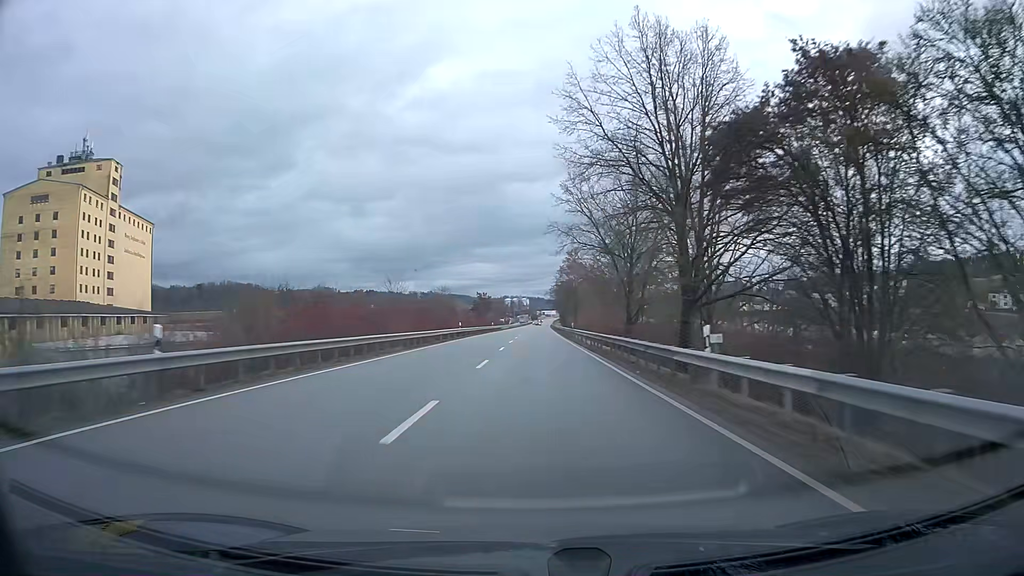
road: primary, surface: asphalt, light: Day
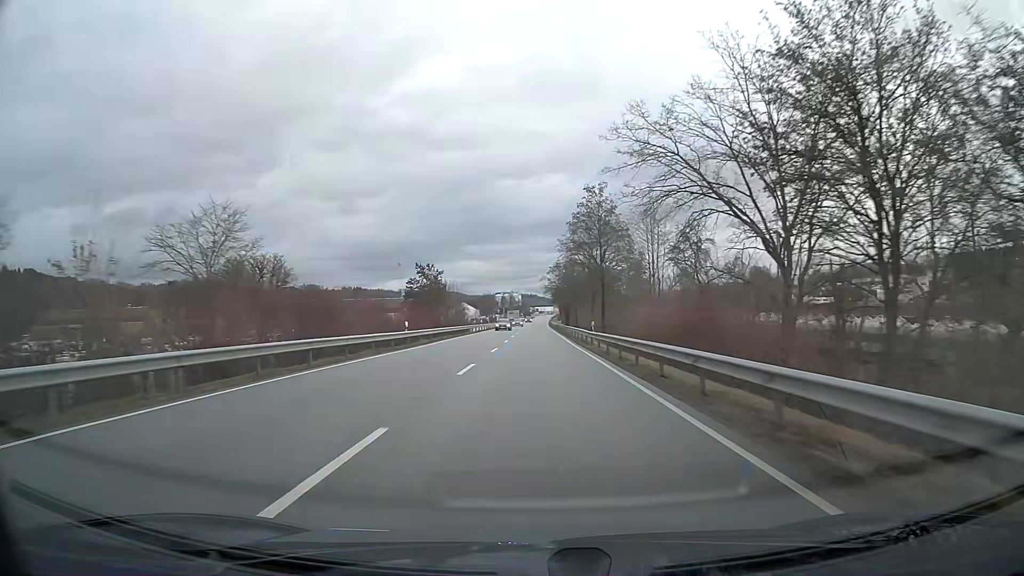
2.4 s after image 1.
(+0.3, +63.4) m; +1°
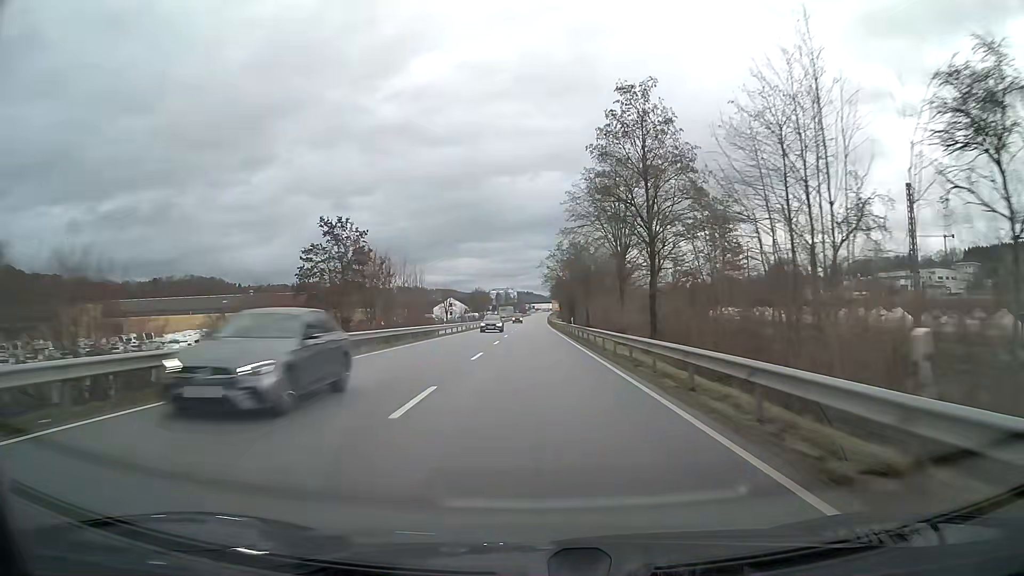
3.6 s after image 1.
(+0.1, +31.7) m; 0°
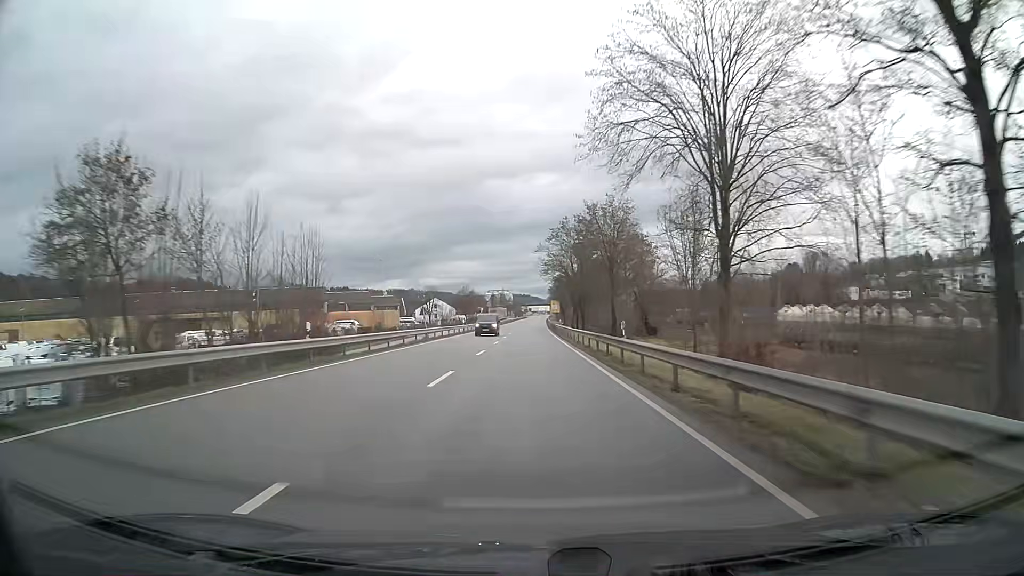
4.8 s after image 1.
(+0.1, +31.7) m; 0°
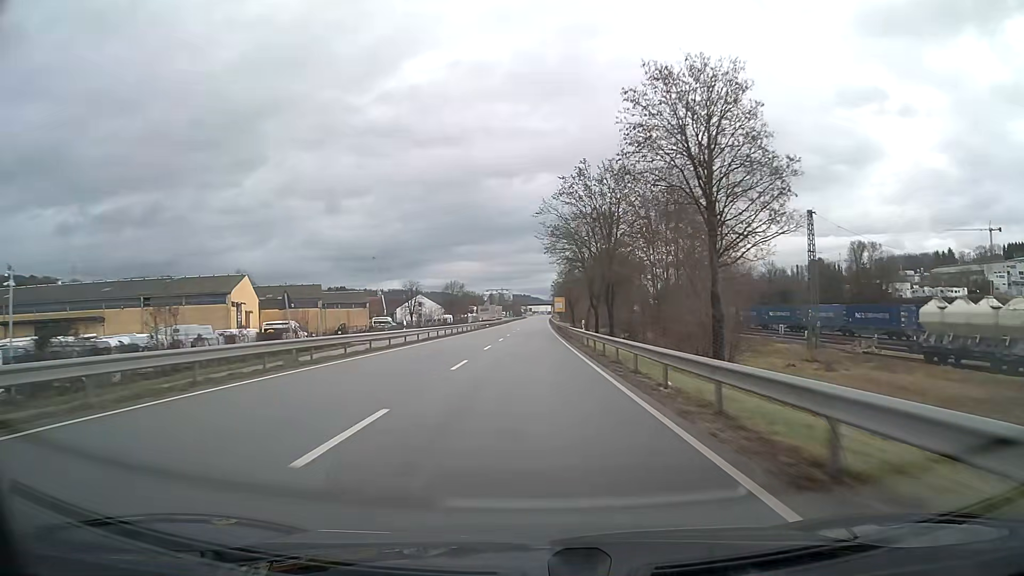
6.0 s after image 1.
(0.0, +31.7) m; 0°
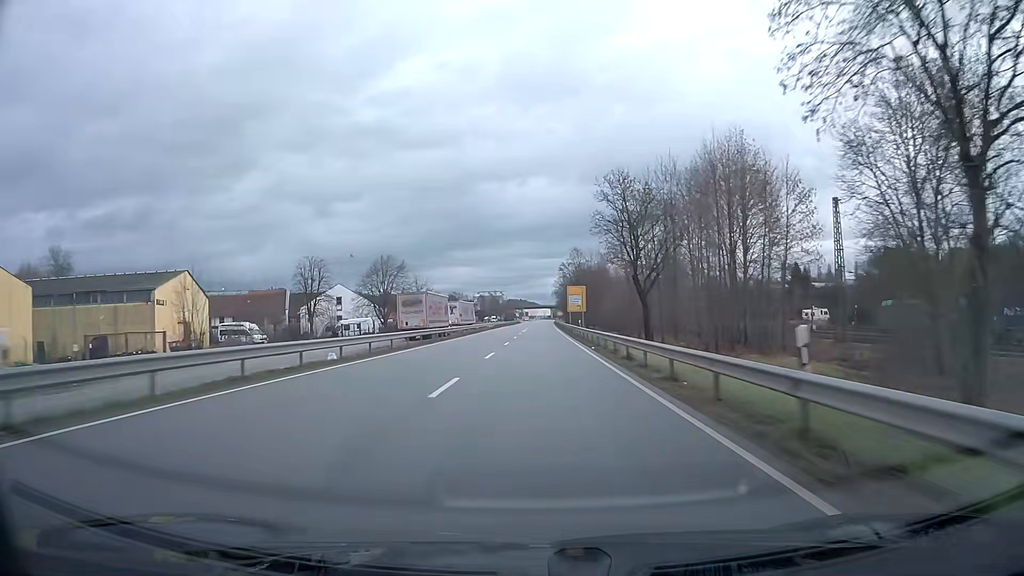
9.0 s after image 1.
(+0.1, +79.0) m; 0°
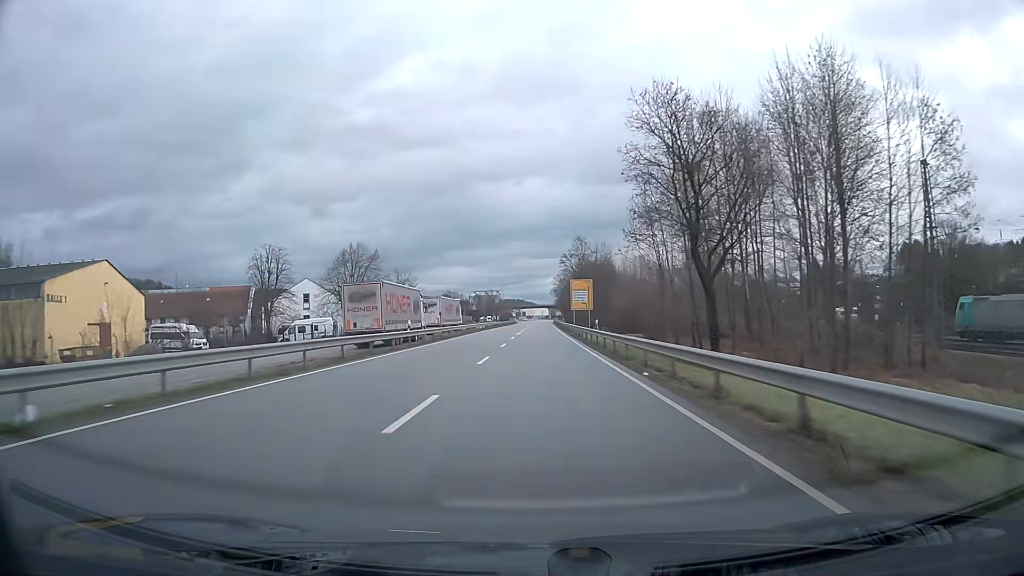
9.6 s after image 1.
(0.0, +15.8) m; 0°
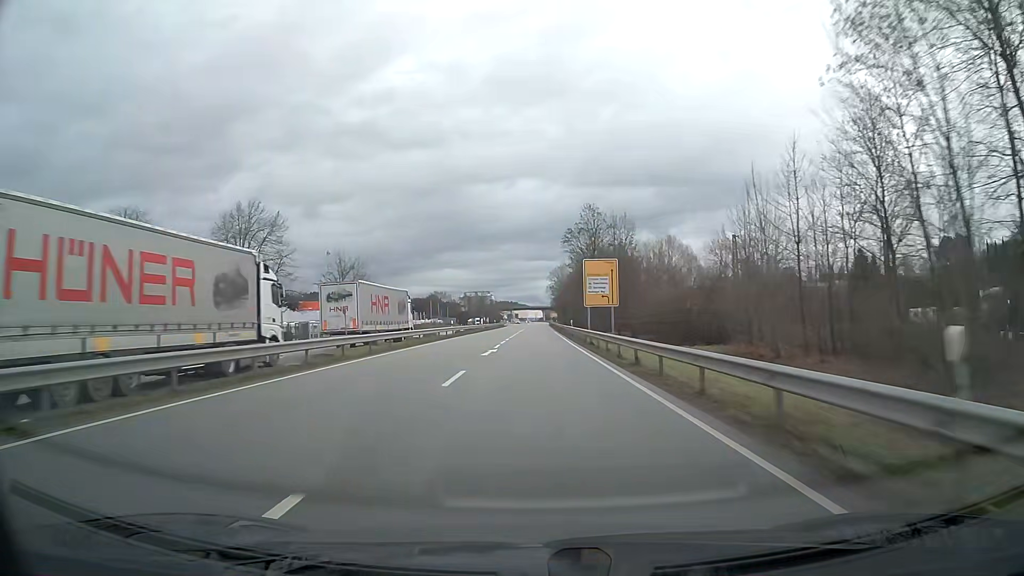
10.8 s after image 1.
(+0.1, +31.6) m; 0°
(0, +10) (0, +20) (0, +30) (0, +40) (0, +50) (0, +60) (0, +70) (0, +80) (+1, +90) (+1, +100) m
